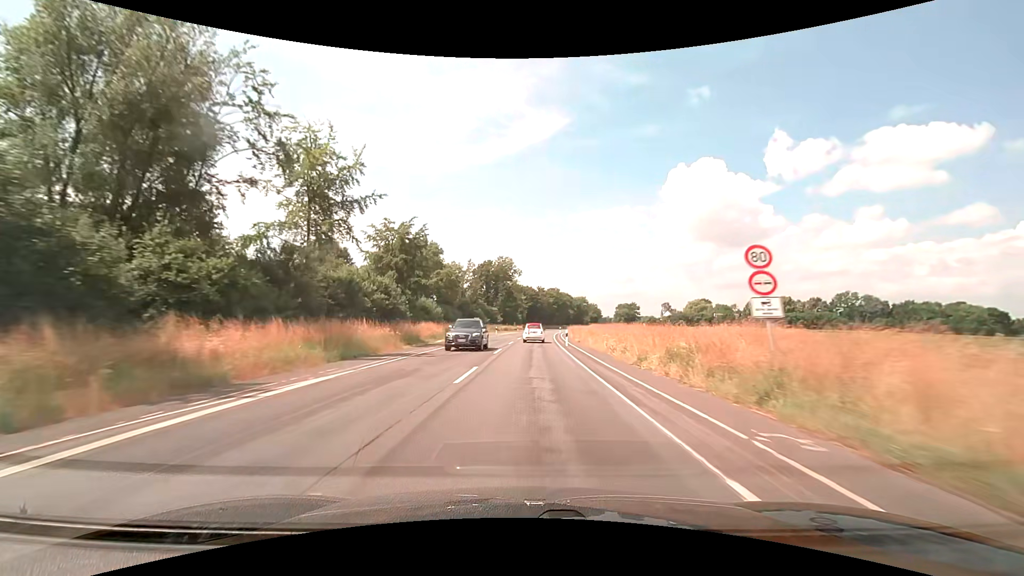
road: secondary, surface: asphalt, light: Day
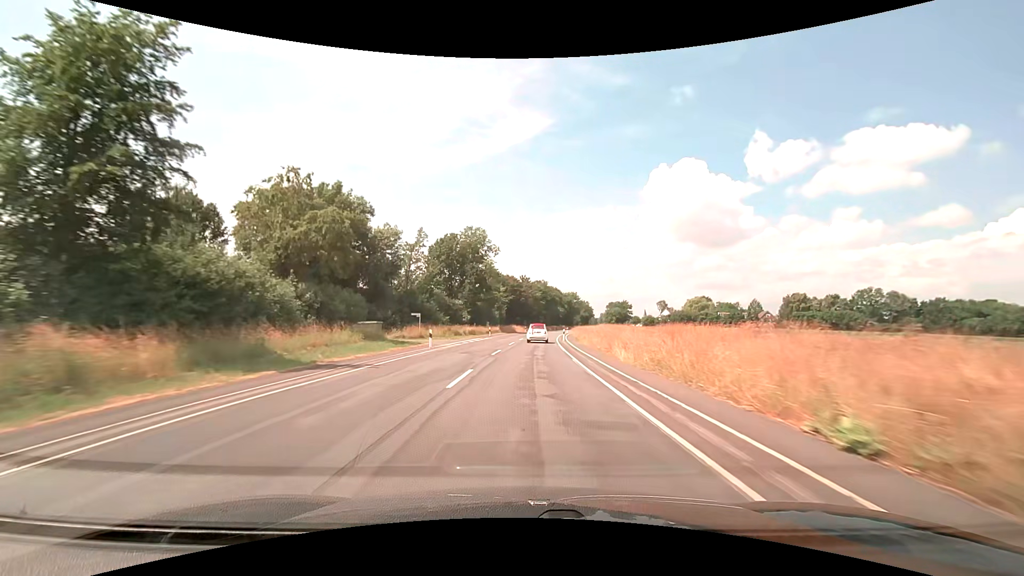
(+0.7, +37.1) m; +2°
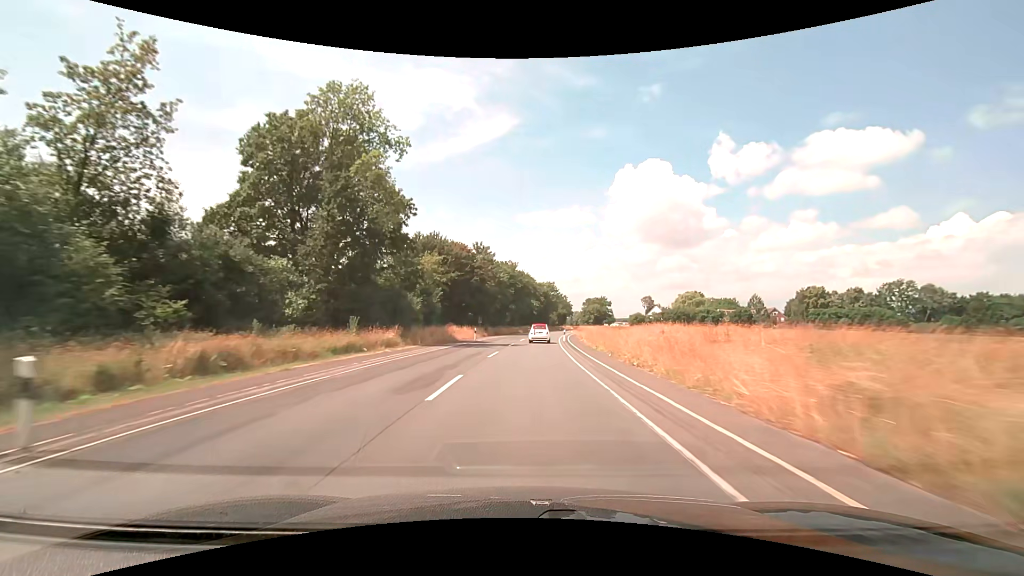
(+1.4, +49.9) m; +4°
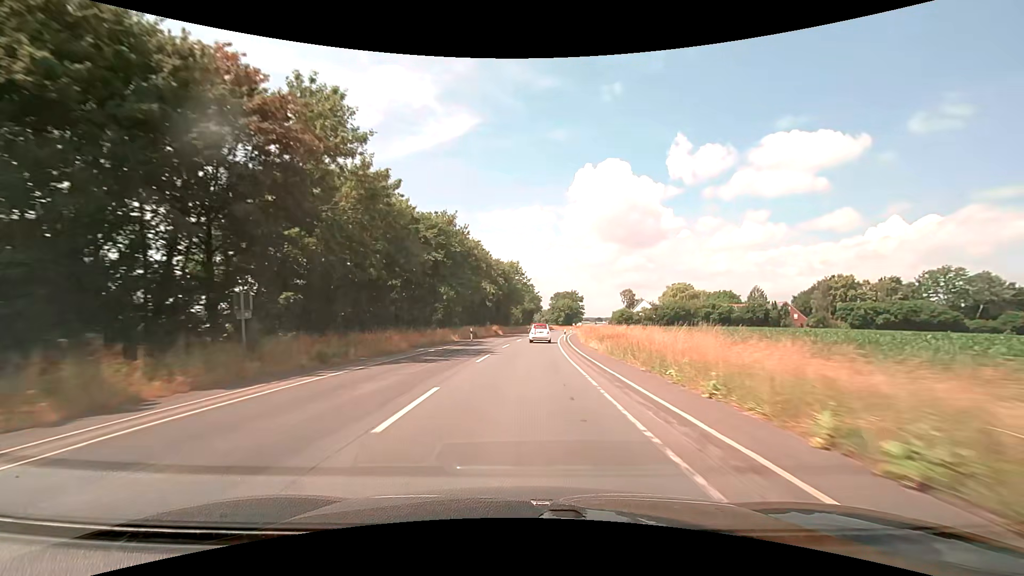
(+2.0, +50.4) m; +5°
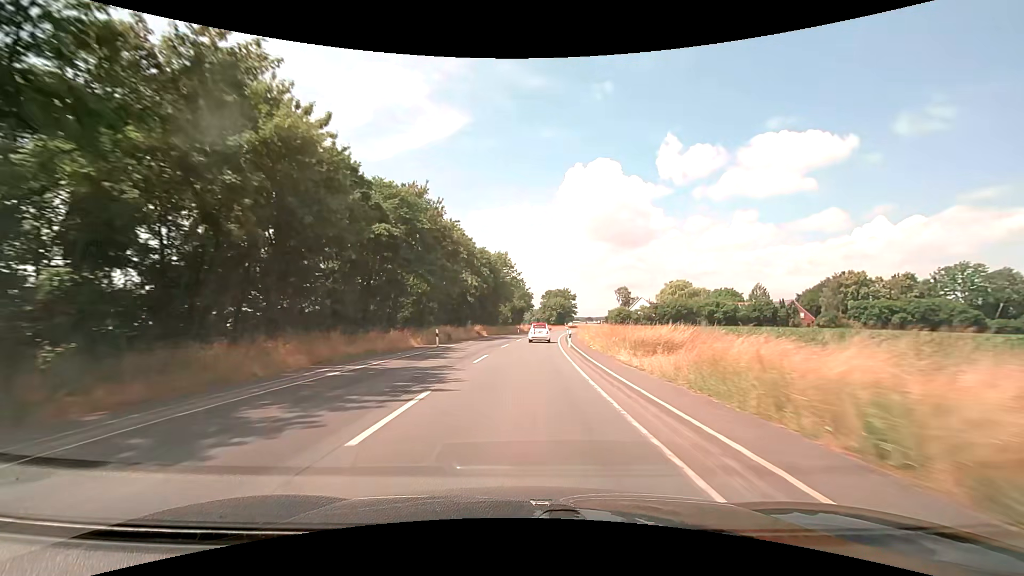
(+0.2, +12.6) m; +1°
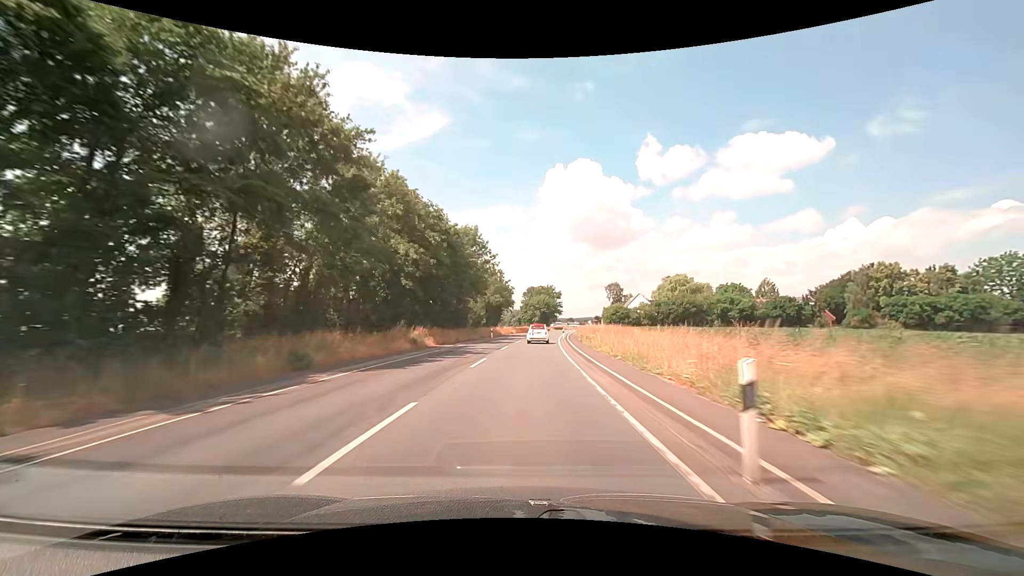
(+0.5, +25.3) m; +2°
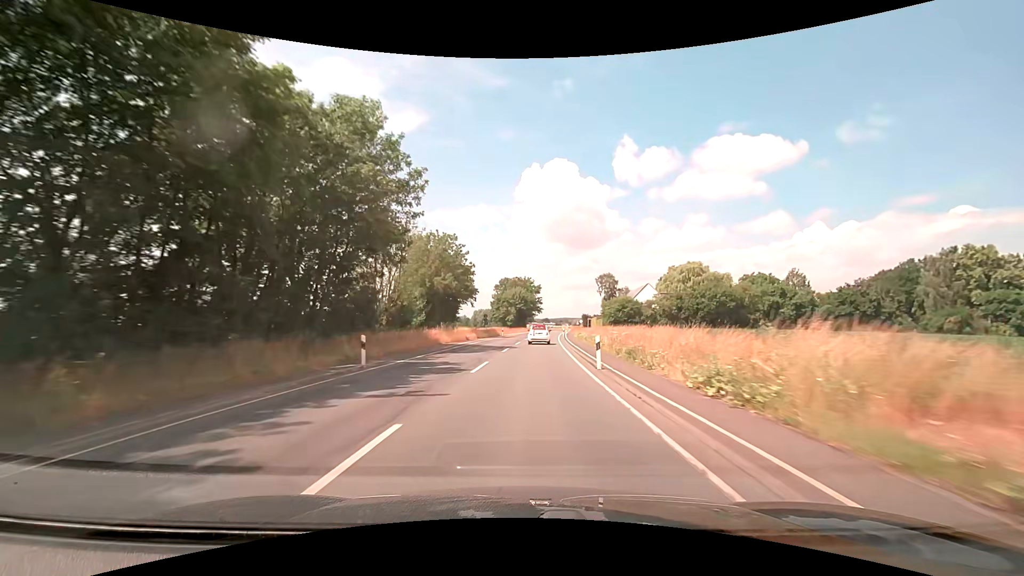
(+1.0, +37.8) m; +3°
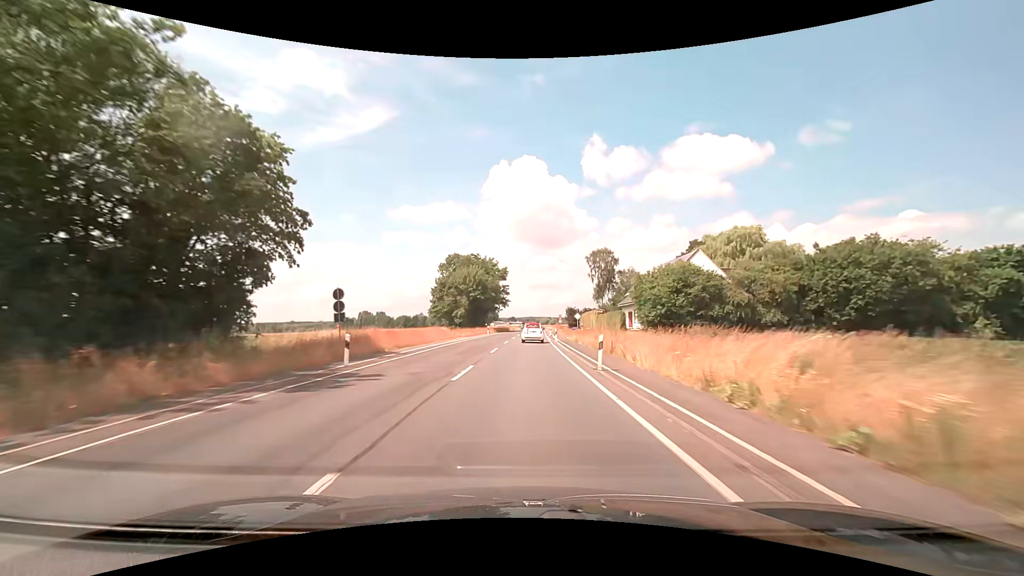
(+1.8, +50.3) m; +4°
(0, +10) (0, +20) (0, +30) (+1, +40) (+1, +50) (+1, +60) (+1, +70) (+2, +80) (+2, +90) (+3, +100) m
